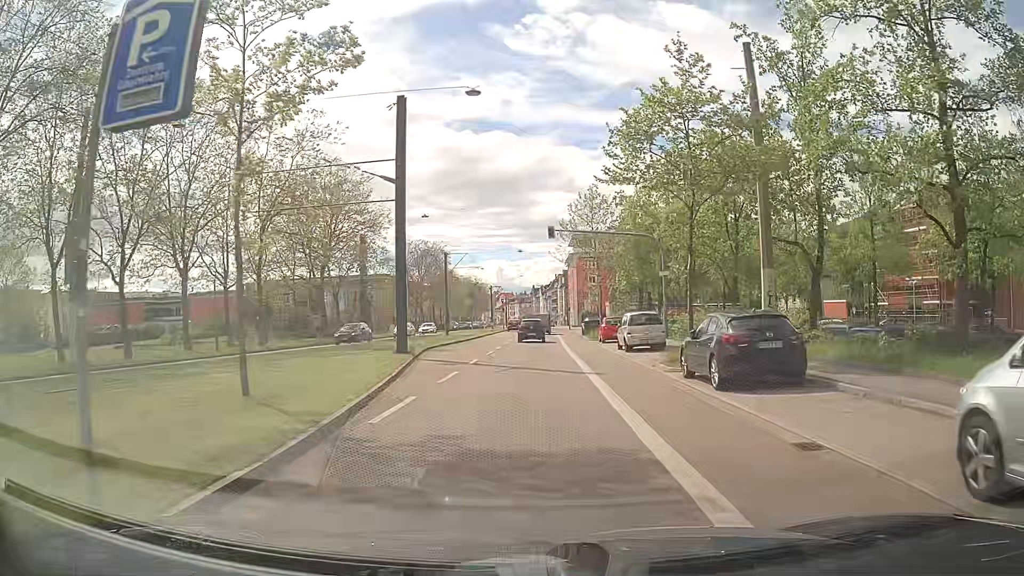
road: secondary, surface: asphalt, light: Day
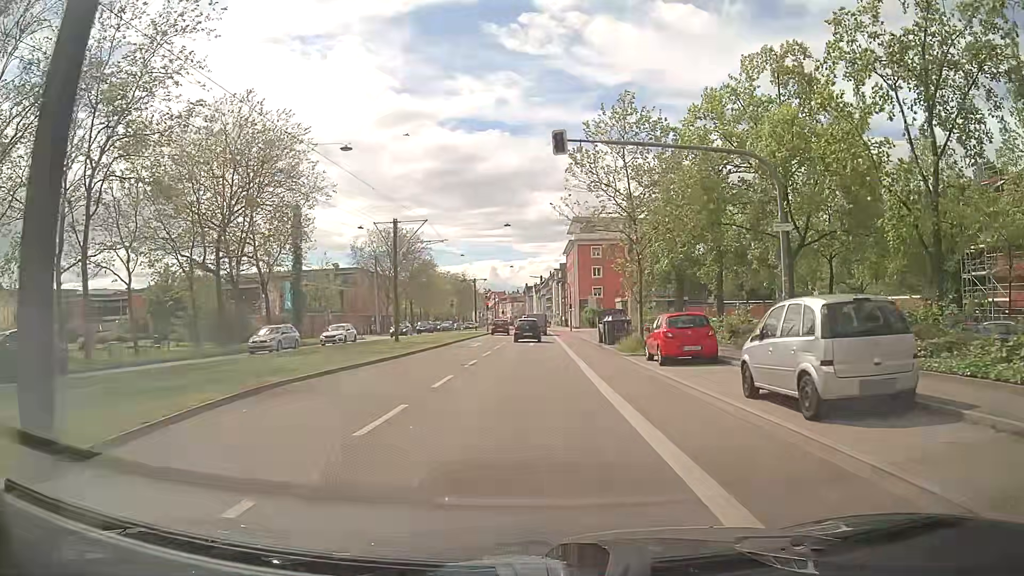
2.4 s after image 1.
(-0.1, +19.2) m; -1°
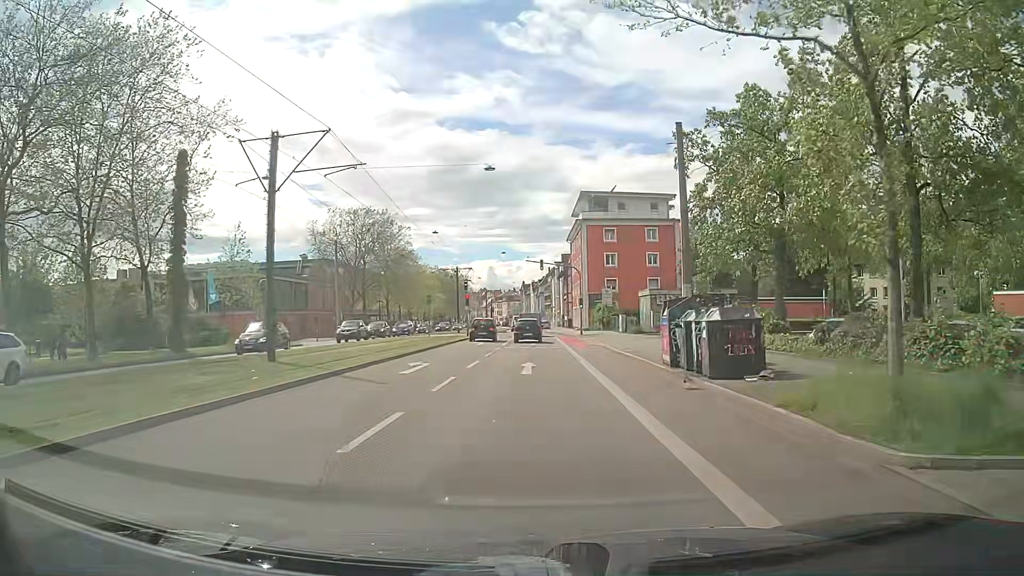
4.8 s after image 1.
(+0.2, +19.1) m; +1°
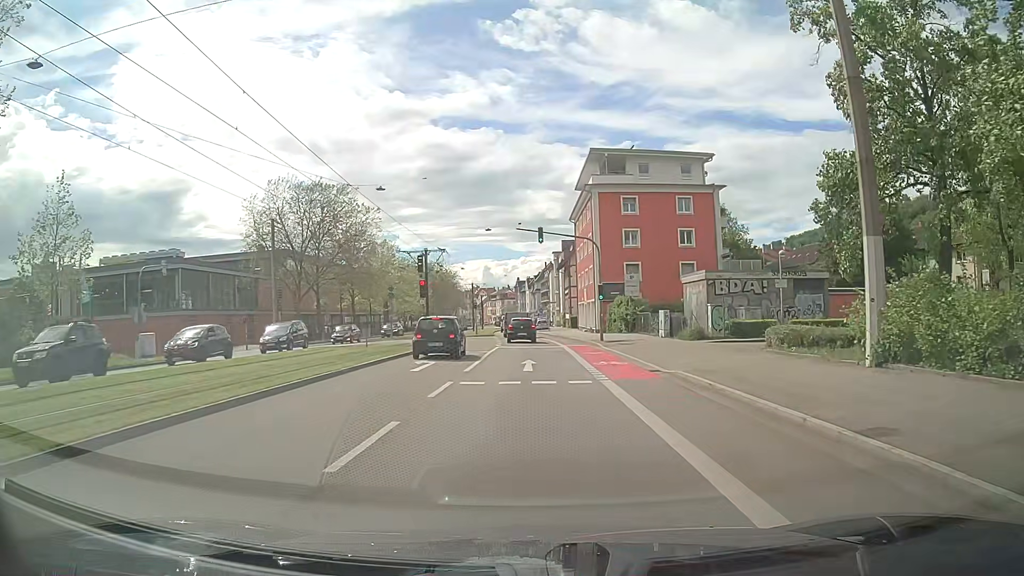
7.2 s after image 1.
(0.0, +18.8) m; 0°
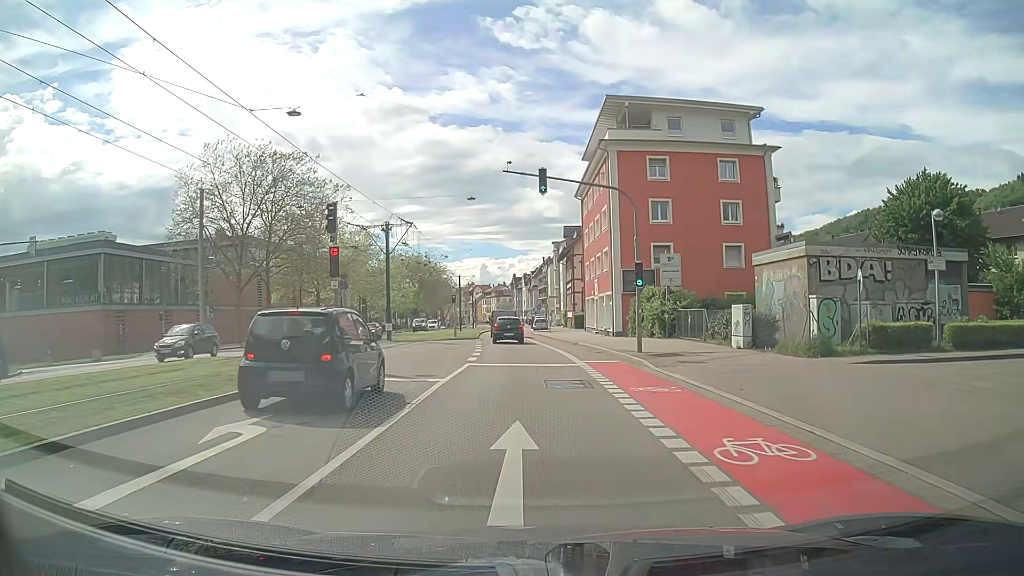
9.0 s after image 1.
(+0.1, +13.8) m; 0°
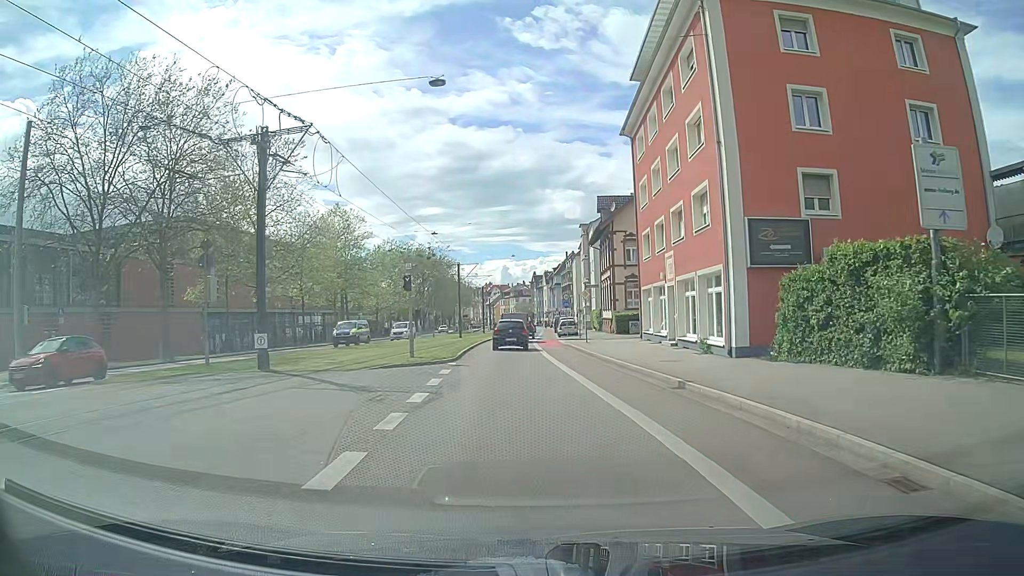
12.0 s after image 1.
(-0.1, +21.9) m; -1°
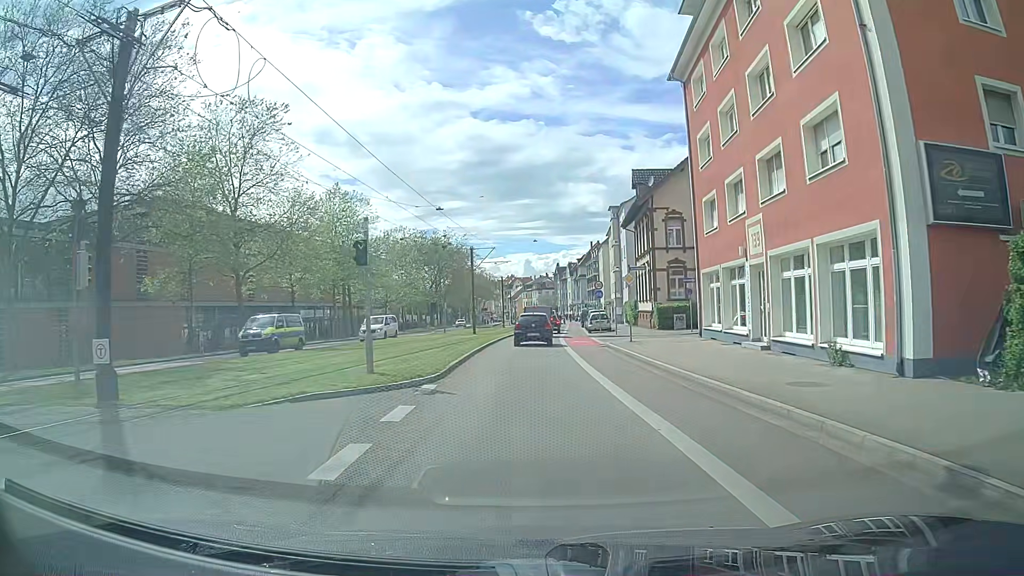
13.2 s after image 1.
(-0.2, +8.9) m; -3°
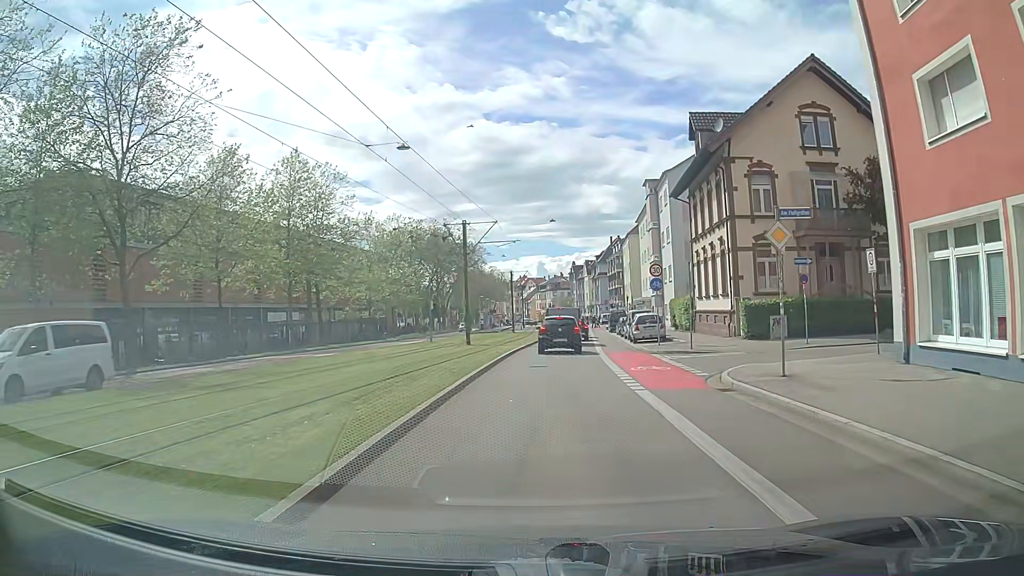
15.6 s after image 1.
(-0.1, +16.3) m; 0°
(0, +10) (0, +20) (+1, +30) (+2, +40) (+2, +50) (+3, +60) (+4, +70) (+5, +80) (+5, +90) (+6, +100) m
